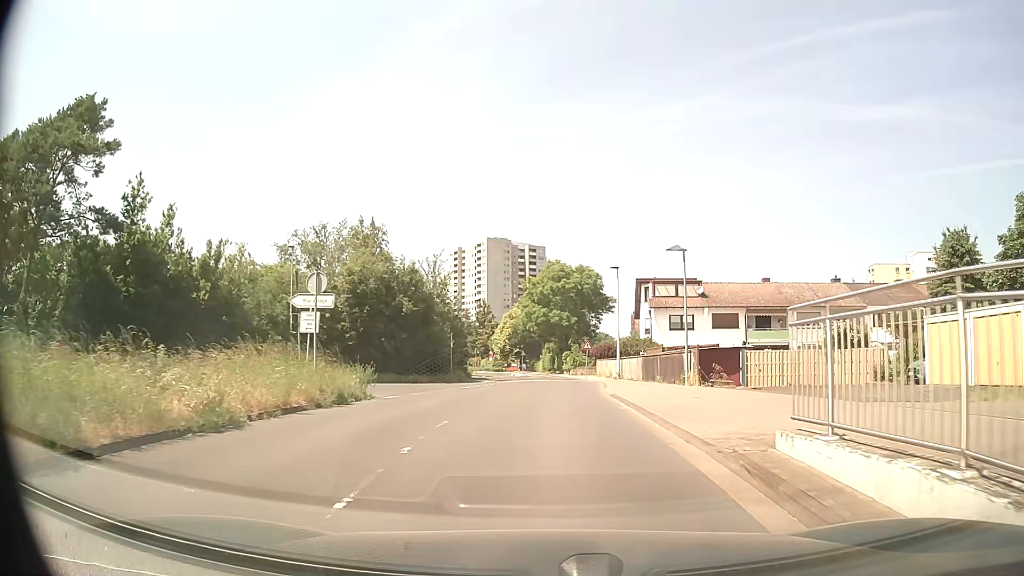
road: residential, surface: asphalt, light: Day
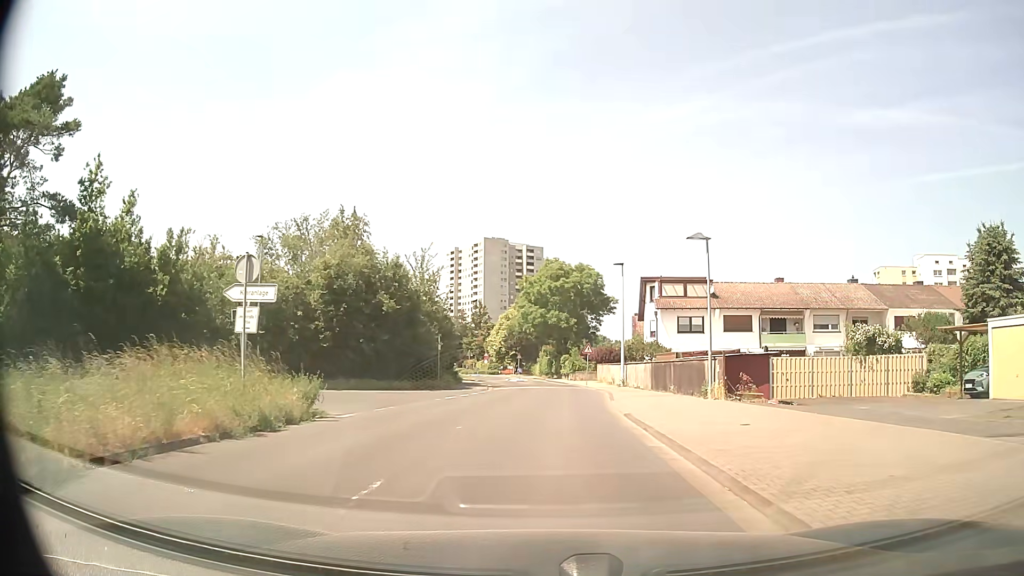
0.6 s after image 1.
(0.0, +4.3) m; 0°
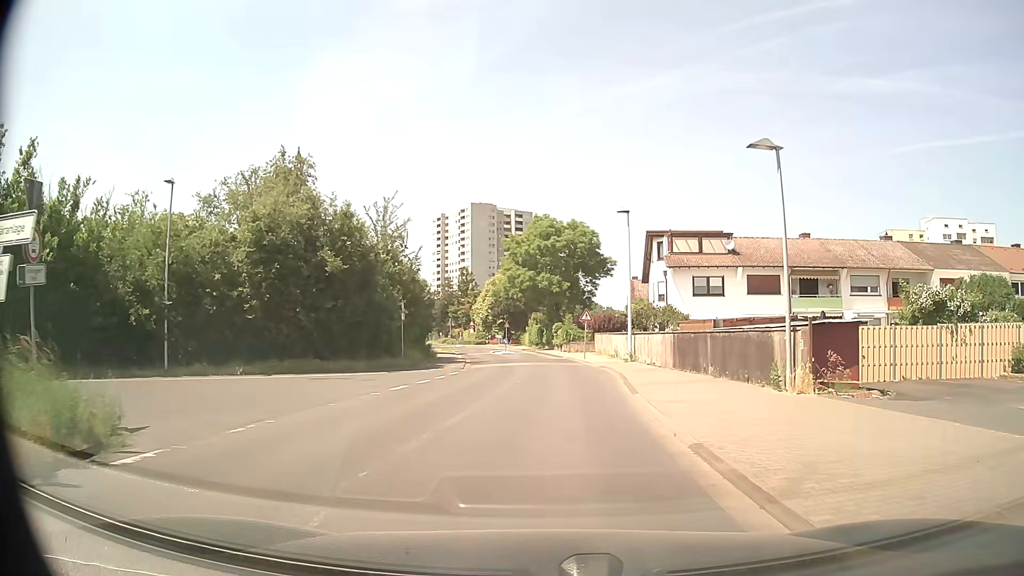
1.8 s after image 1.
(+0.1, +8.2) m; +1°
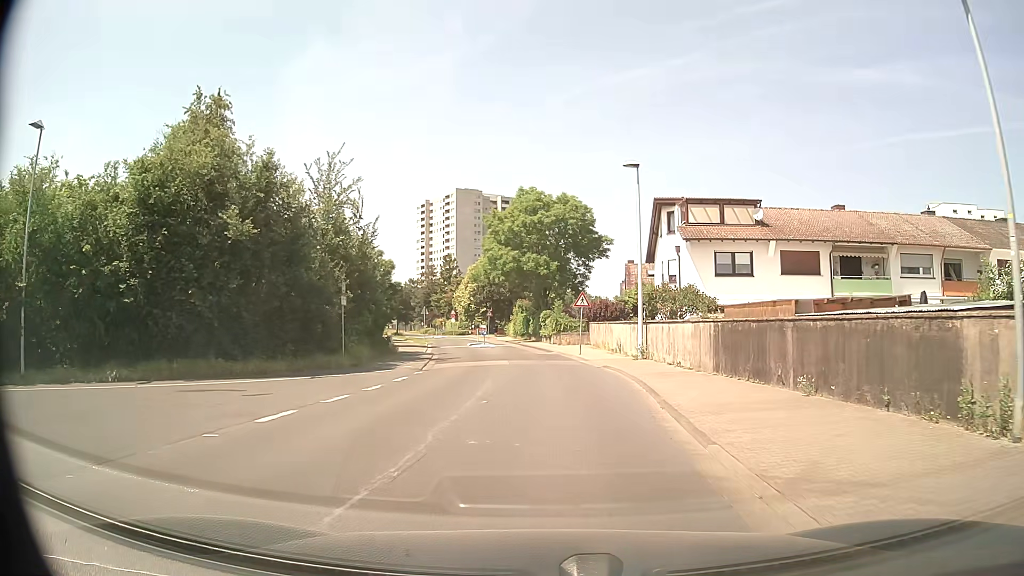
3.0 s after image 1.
(+0.1, +8.3) m; +1°
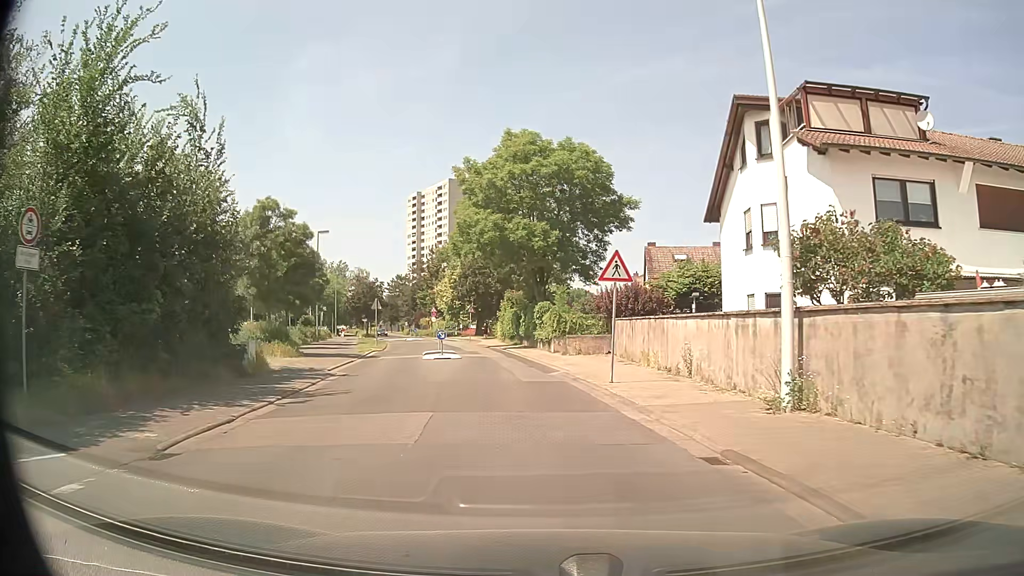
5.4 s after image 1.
(+0.2, +17.5) m; 0°
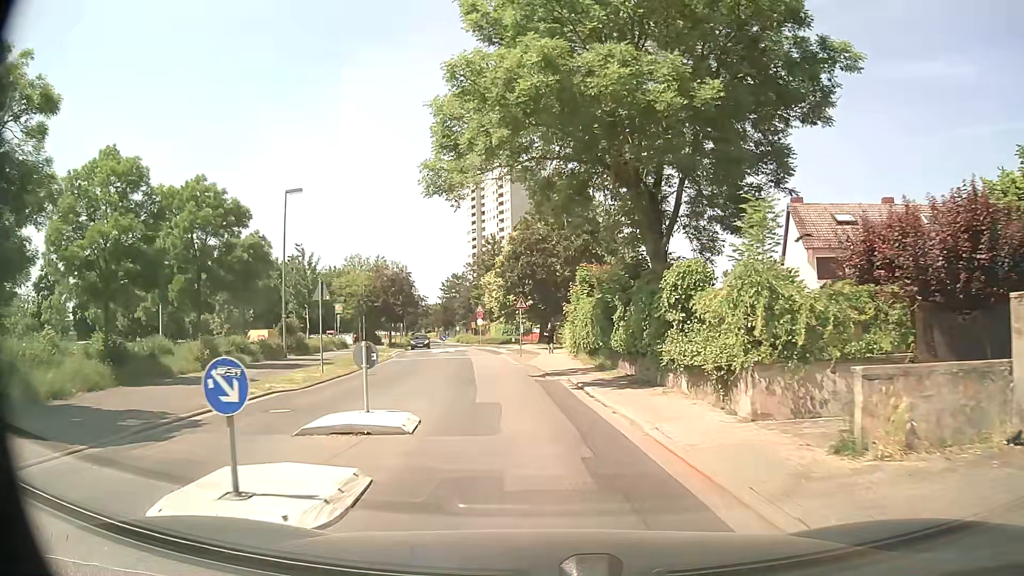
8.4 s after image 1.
(-1.3, +23.1) m; -7°
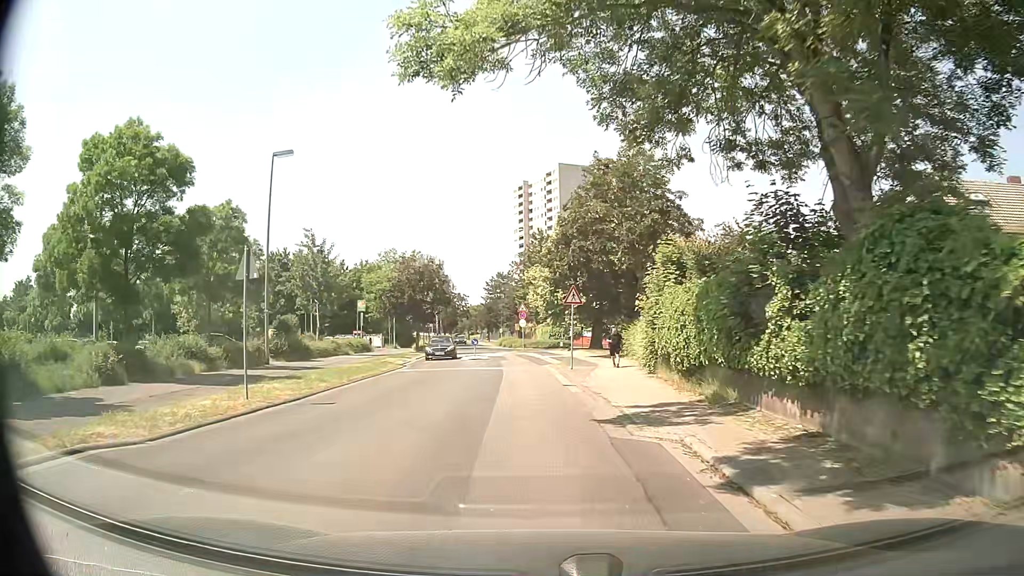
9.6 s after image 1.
(-0.2, +9.5) m; -4°
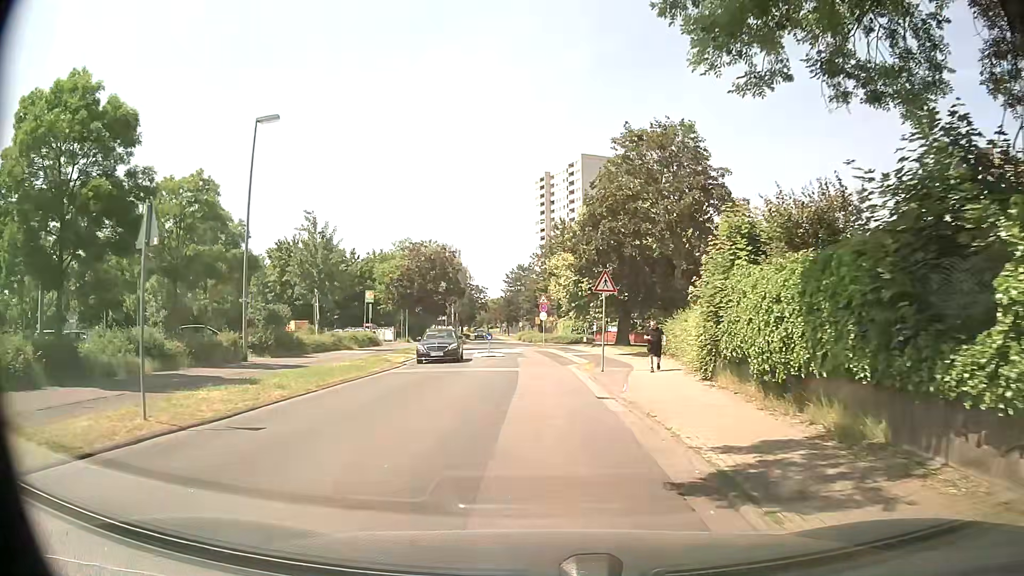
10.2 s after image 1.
(-0.1, +4.8) m; -1°
(0, +10) (0, +20) (0, +30) (-1, +40) (-2, +50) (-3, +60) (-4, +70) (-5, +80) (-6, +90) (-7, +100) m
